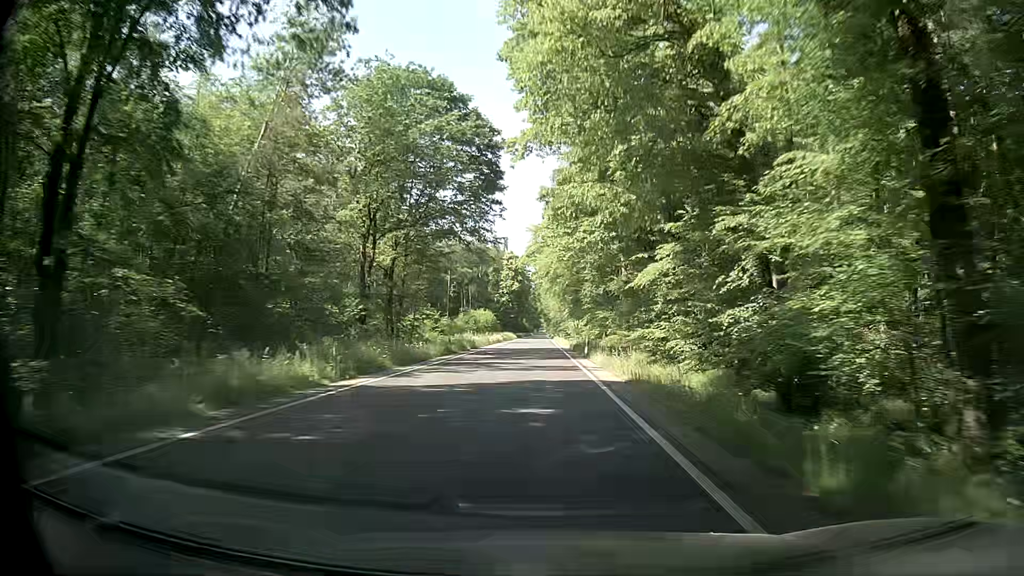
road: secondary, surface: asphalt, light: Day
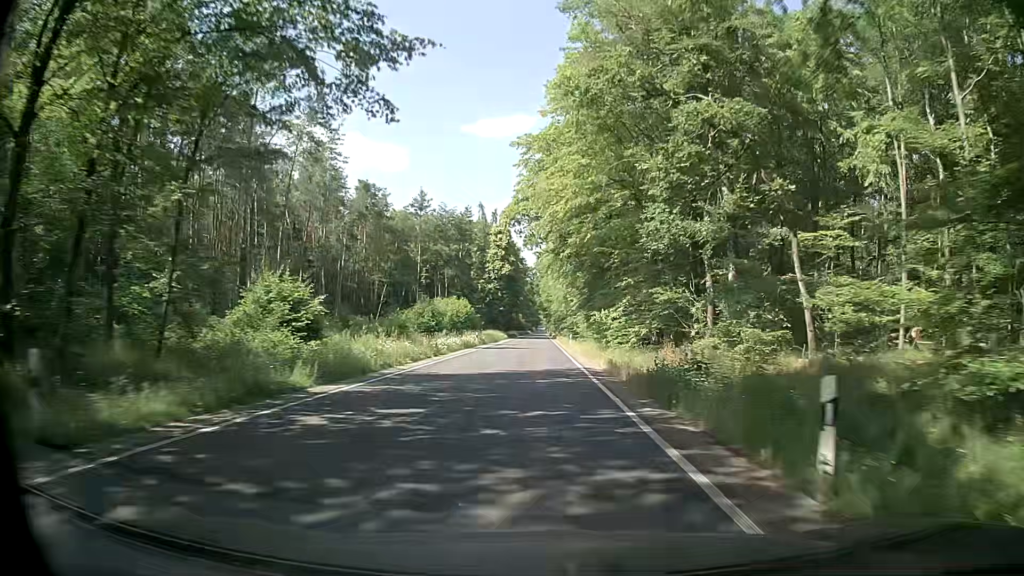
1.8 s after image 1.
(0.0, +32.8) m; 0°
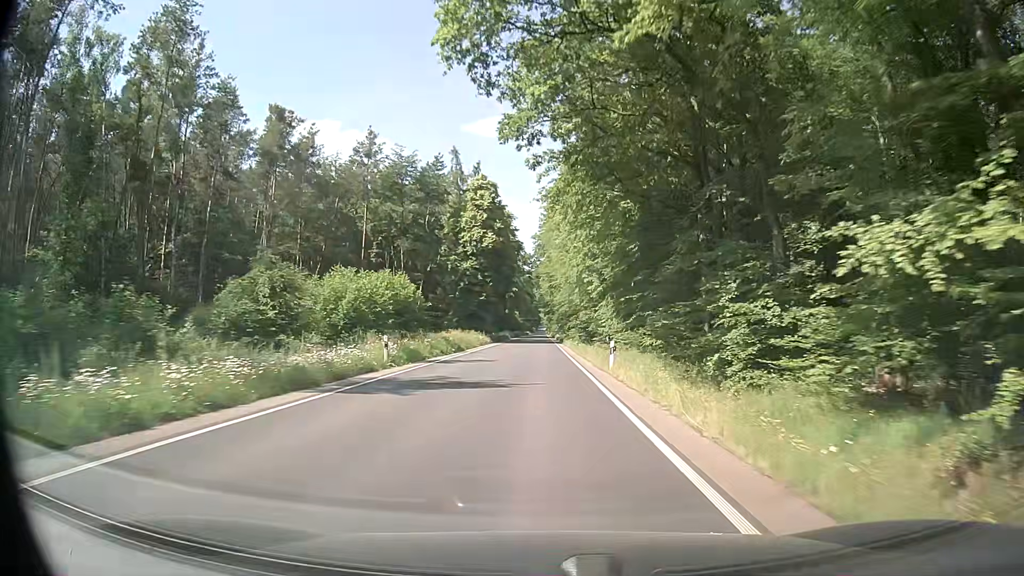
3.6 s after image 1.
(0.0, +32.8) m; 0°
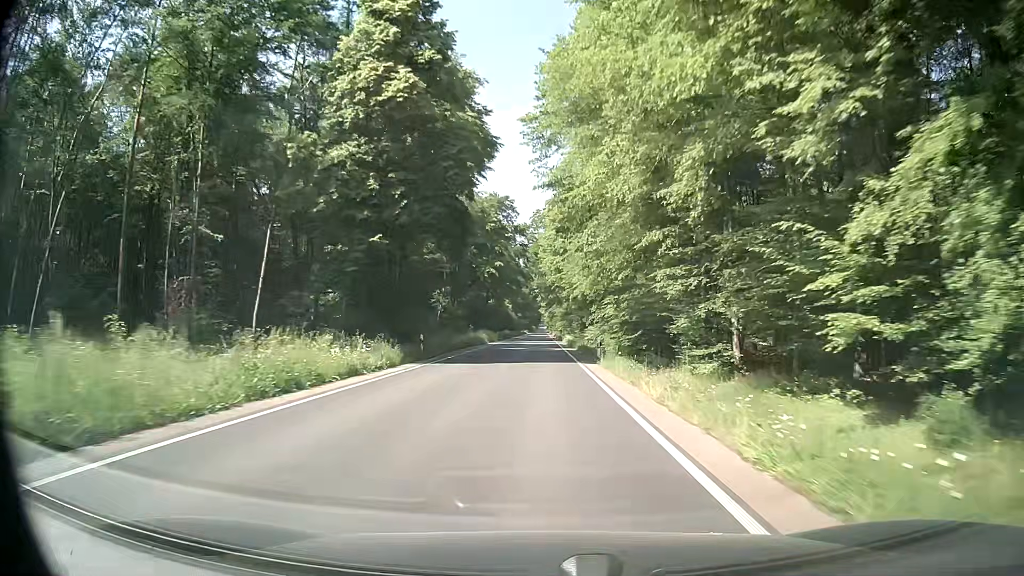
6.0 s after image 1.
(0.0, +43.7) m; +1°
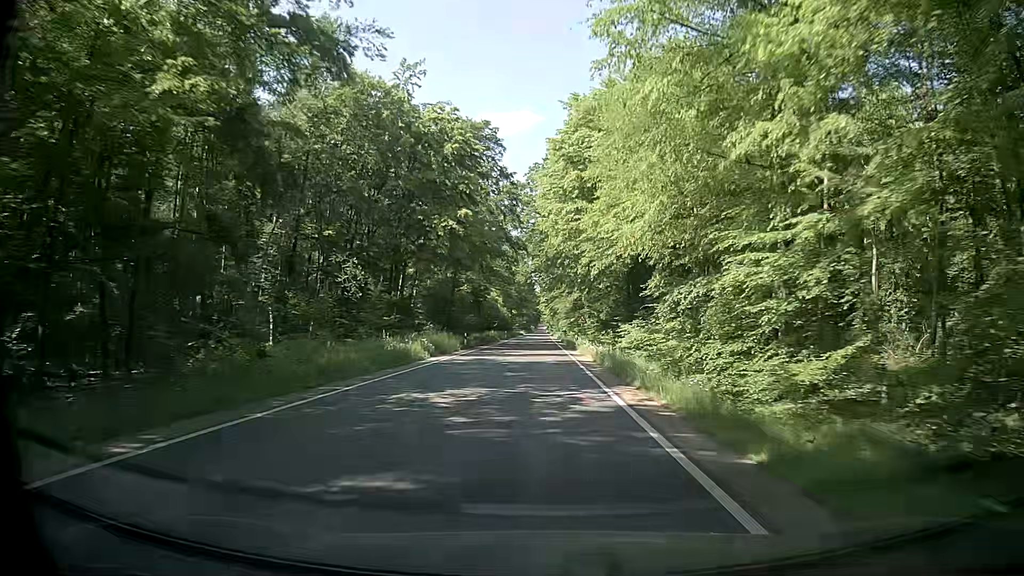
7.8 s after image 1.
(0.0, +32.8) m; +1°
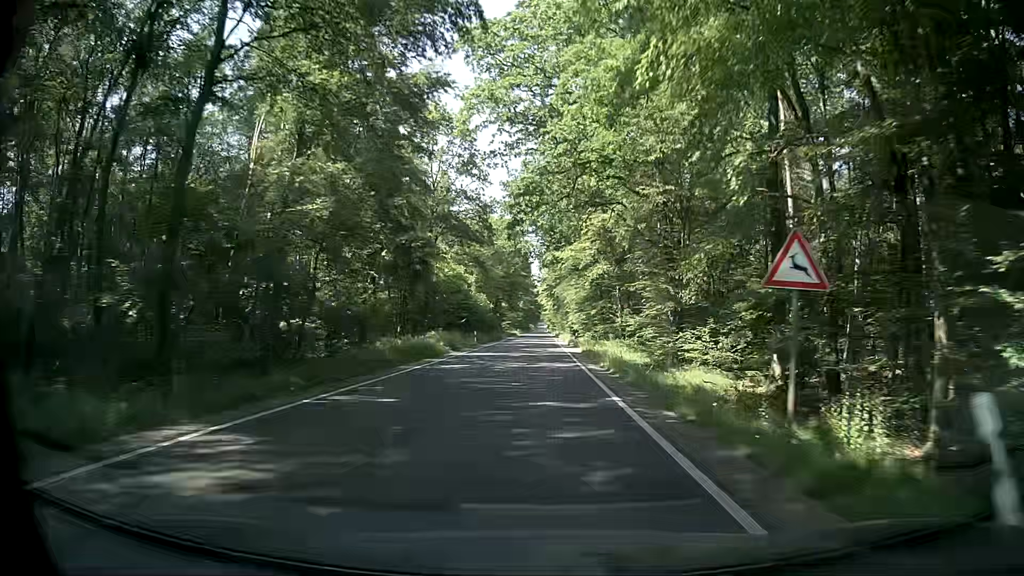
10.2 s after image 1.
(-0.8, +43.8) m; -1°
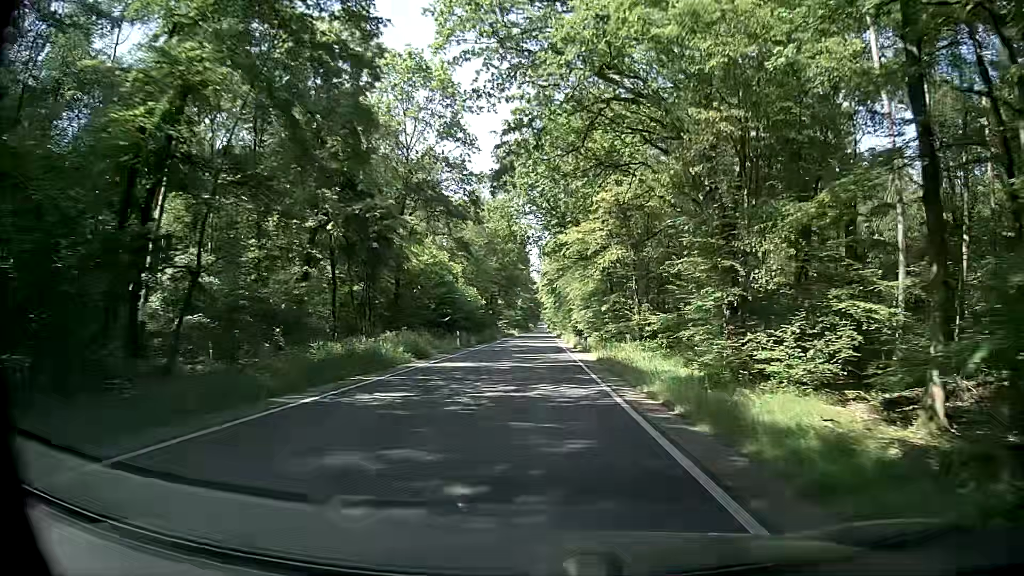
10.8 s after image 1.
(0.0, +11.0) m; 0°
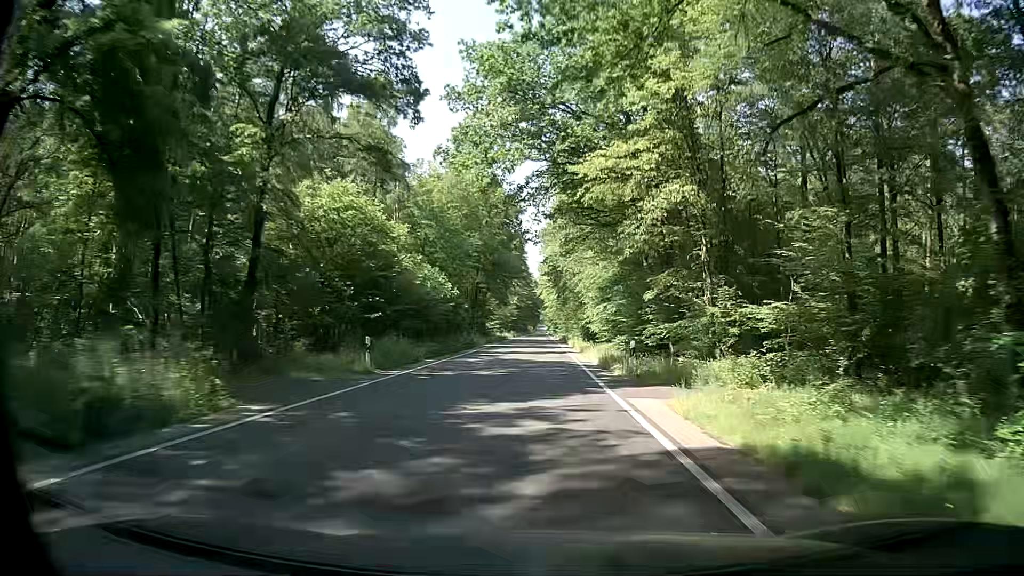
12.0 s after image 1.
(+0.1, +21.9) m; -1°
(0, +10) (0, +20) (+1, +30) (+1, +40) (+1, +50) (+1, +60) (+1, +70) (+1, +80) (+2, +90) (+2, +100) m
